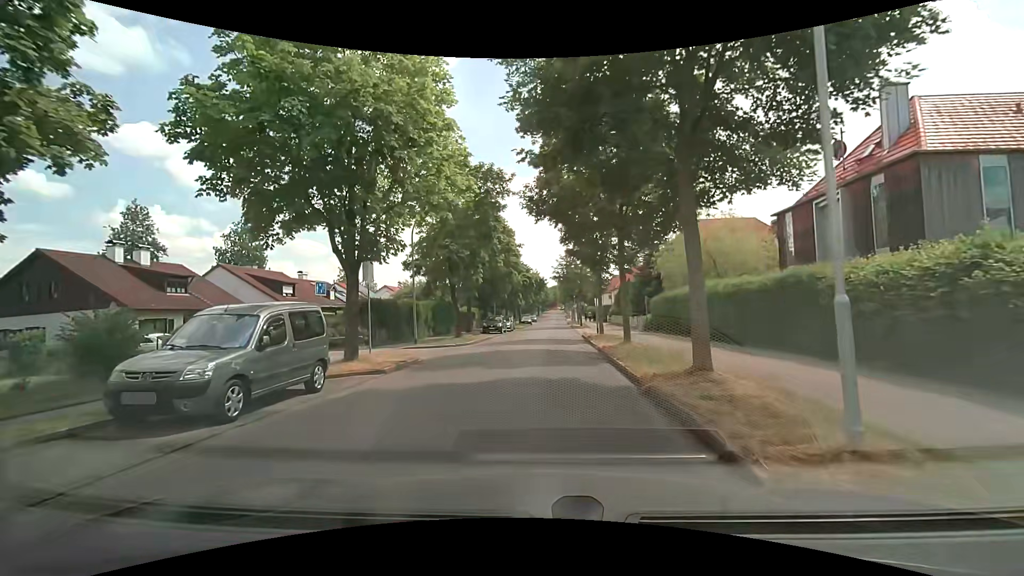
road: residential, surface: asphalt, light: Day
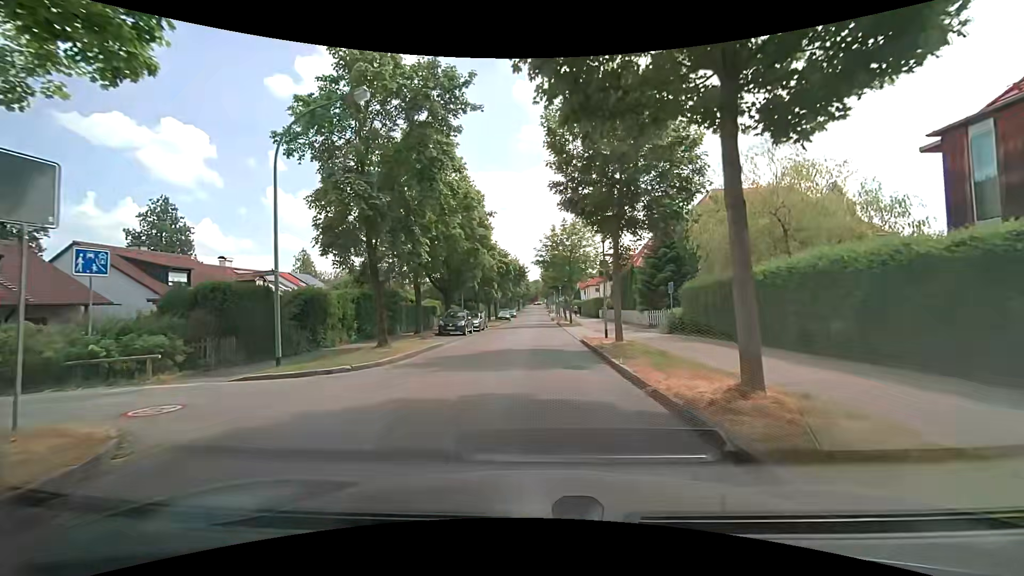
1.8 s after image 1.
(+0.3, +12.0) m; +2°
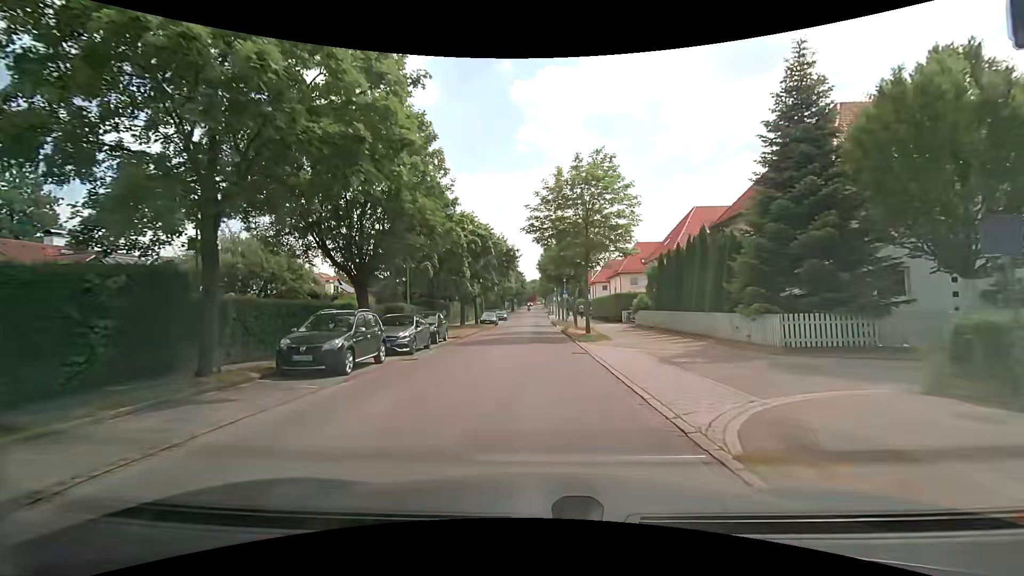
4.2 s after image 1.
(+0.3, +18.7) m; 0°
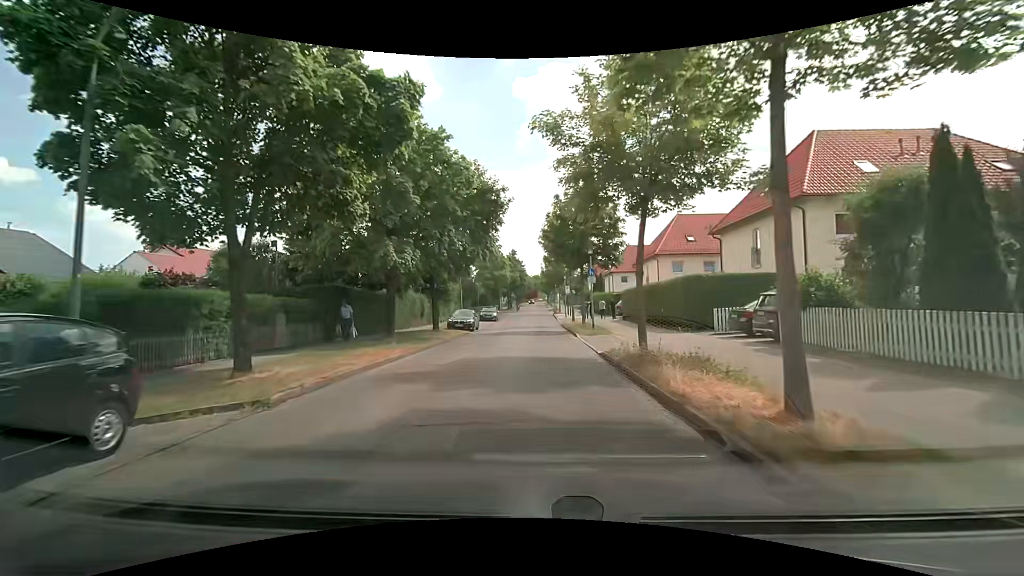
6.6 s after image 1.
(0.0, +20.8) m; 0°
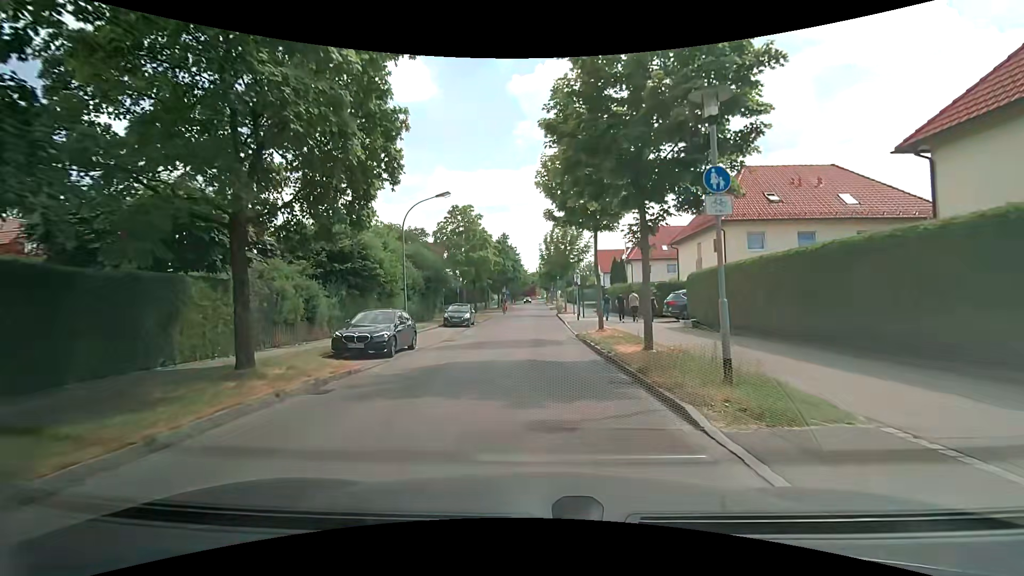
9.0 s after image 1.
(0.0, +18.3) m; 0°
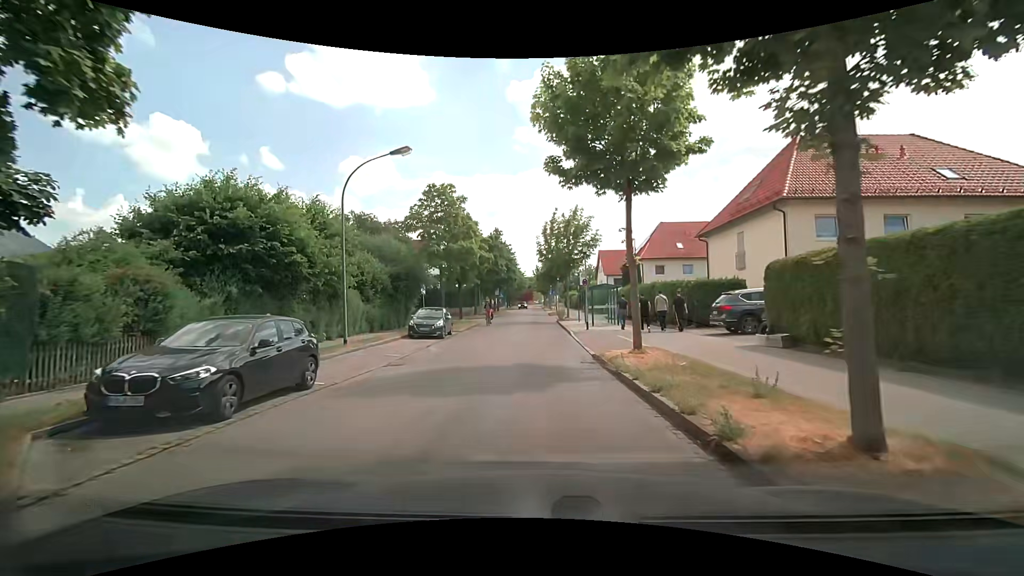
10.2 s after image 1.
(0.0, +8.0) m; -1°
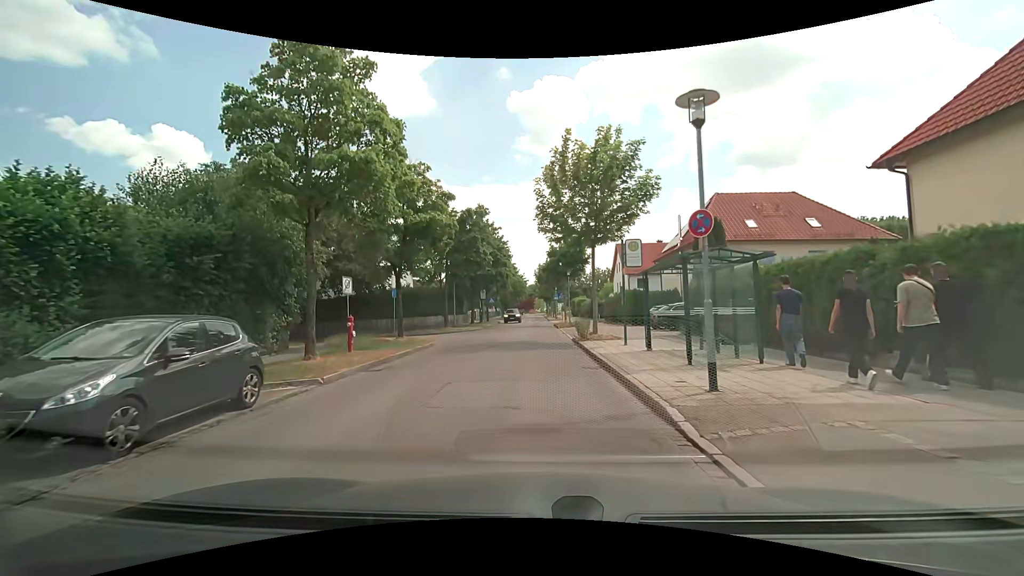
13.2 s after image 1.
(+0.2, +18.7) m; 0°
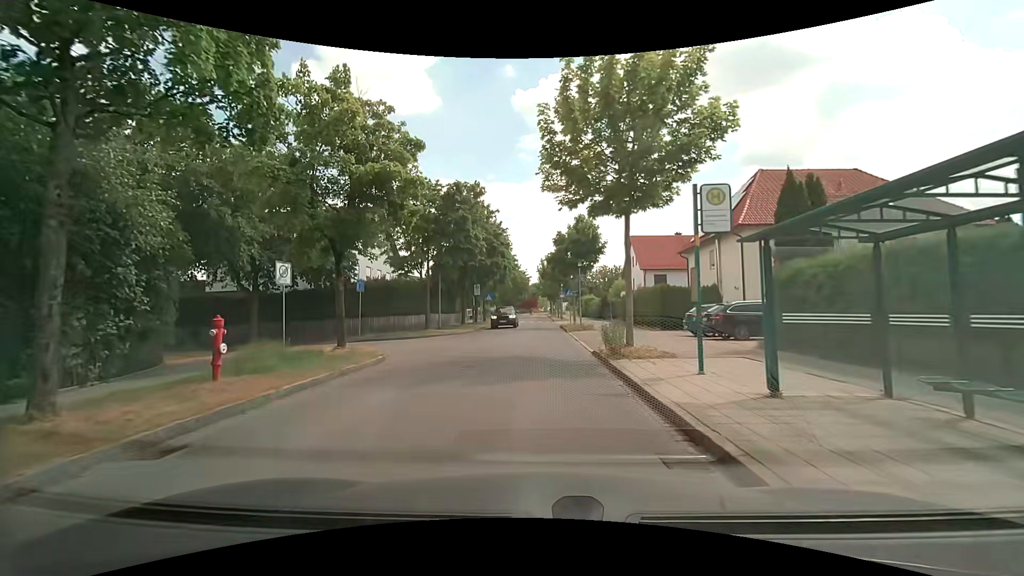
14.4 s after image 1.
(0.0, +7.4) m; +1°
(0, +10) (0, +20) (0, +30) (-1, +40) (-1, +50) (-1, +60) (-1, +70) (-1, +80) (-1, +90) (-1, +100) m
